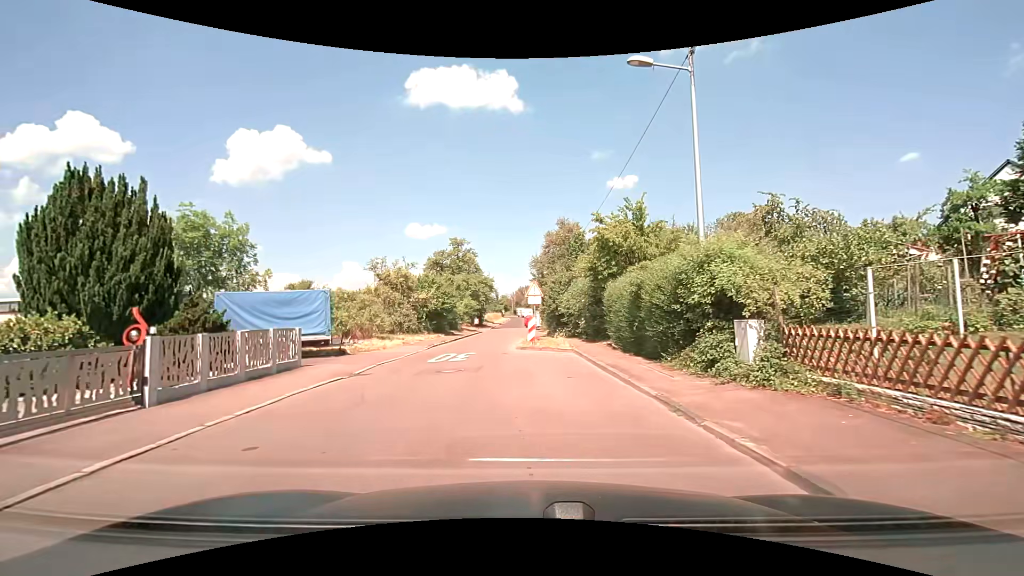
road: residential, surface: asphalt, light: Day
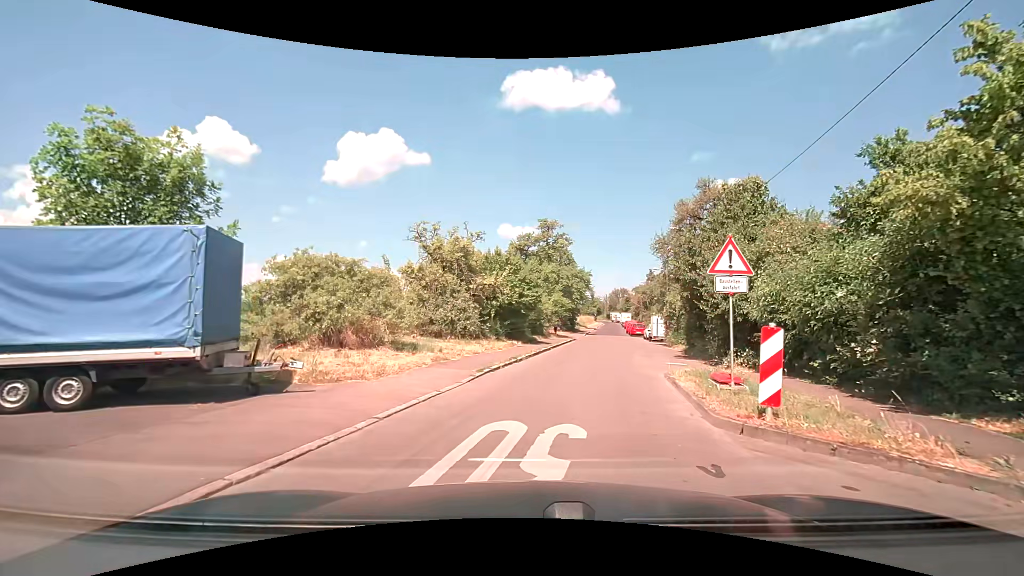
(-1.4, +13.8) m; -10°
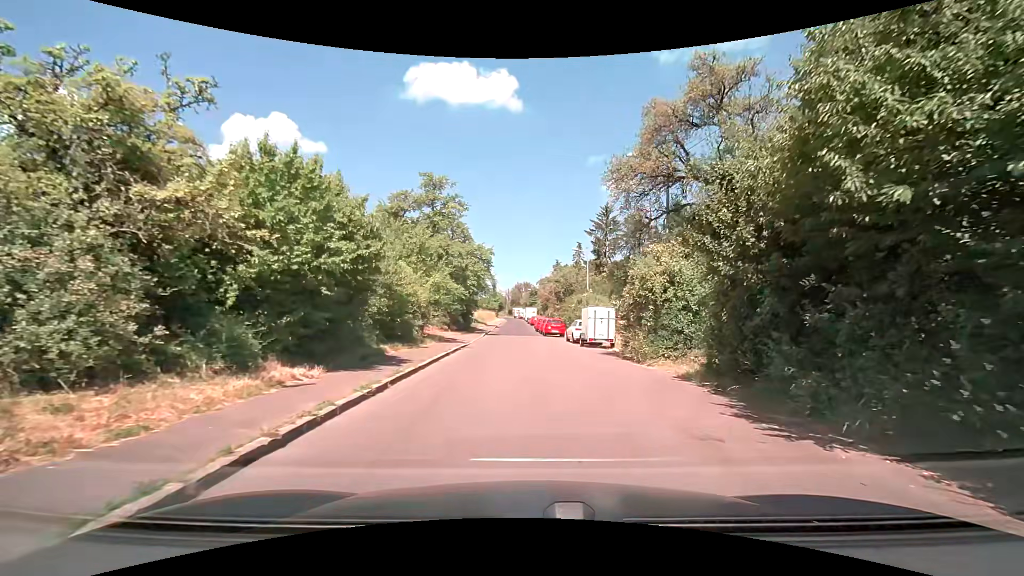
(+1.5, +15.8) m; +11°
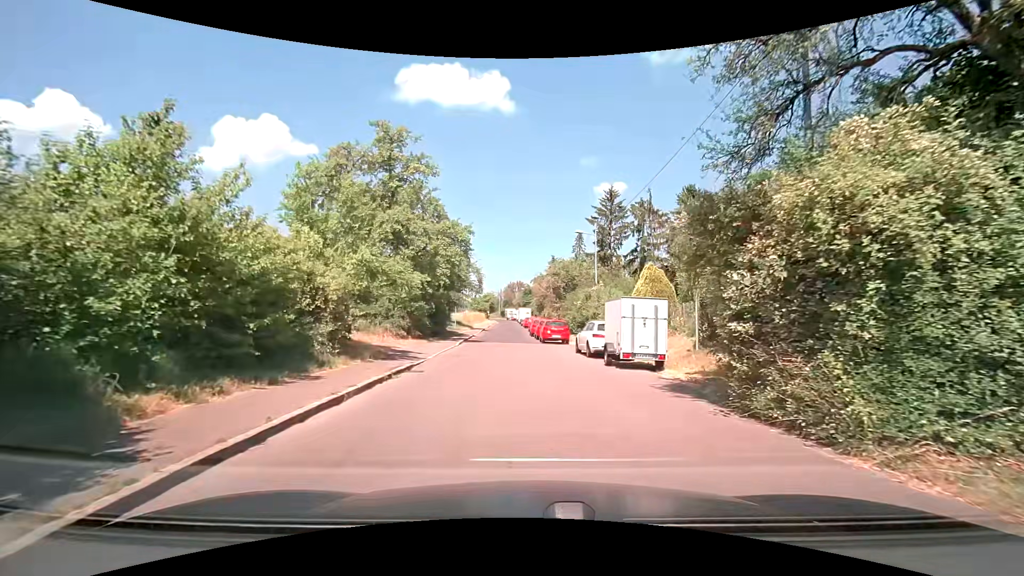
(+0.1, +10.5) m; +1°
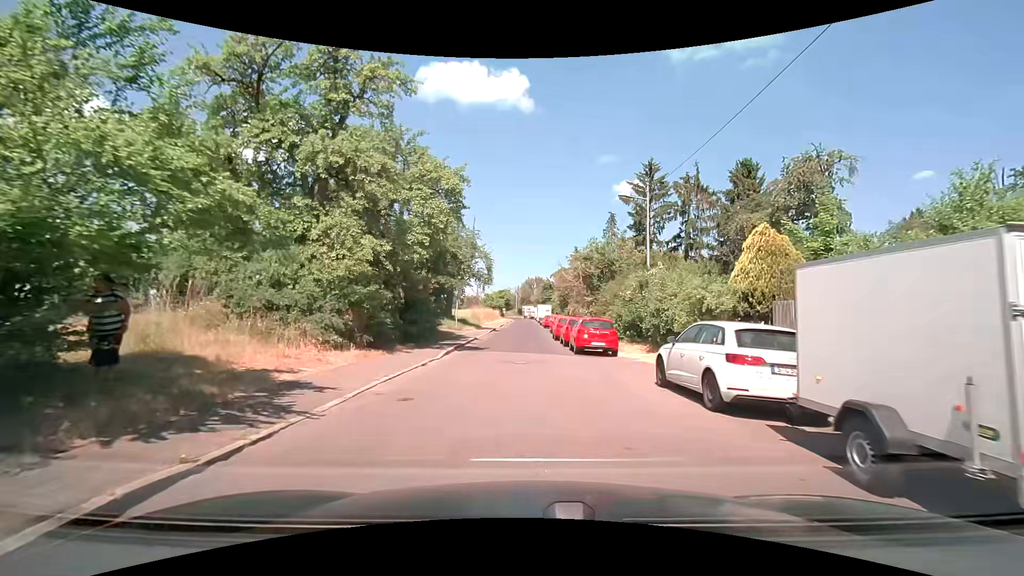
(-0.2, +11.1) m; -2°
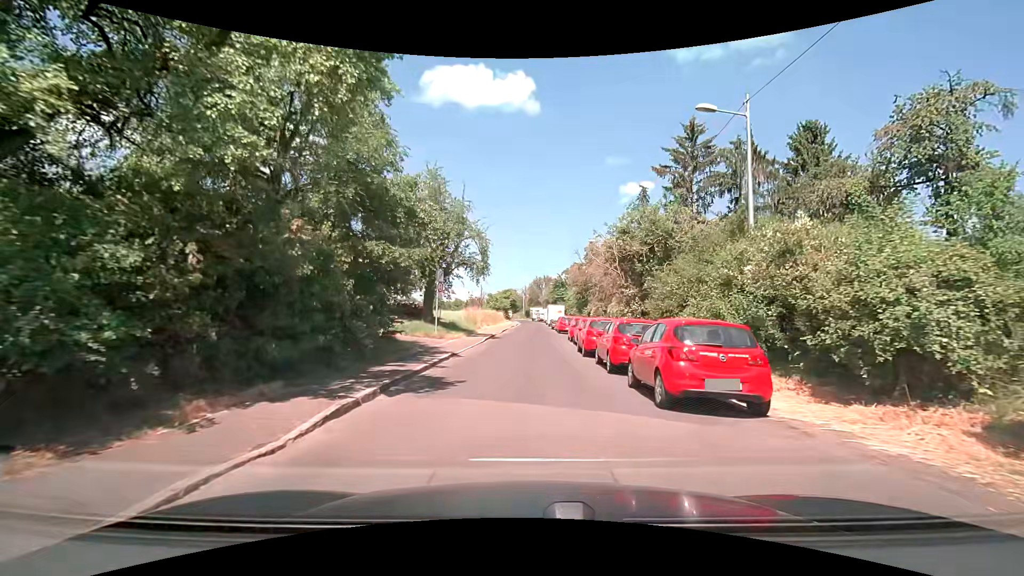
(-0.1, +11.7) m; 0°
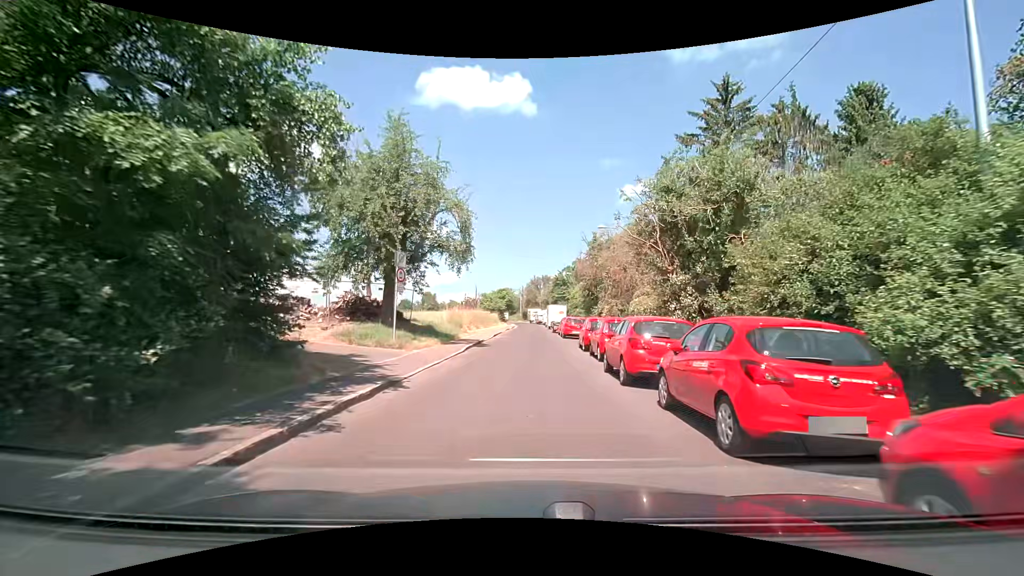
(-0.1, +8.1) m; -1°
